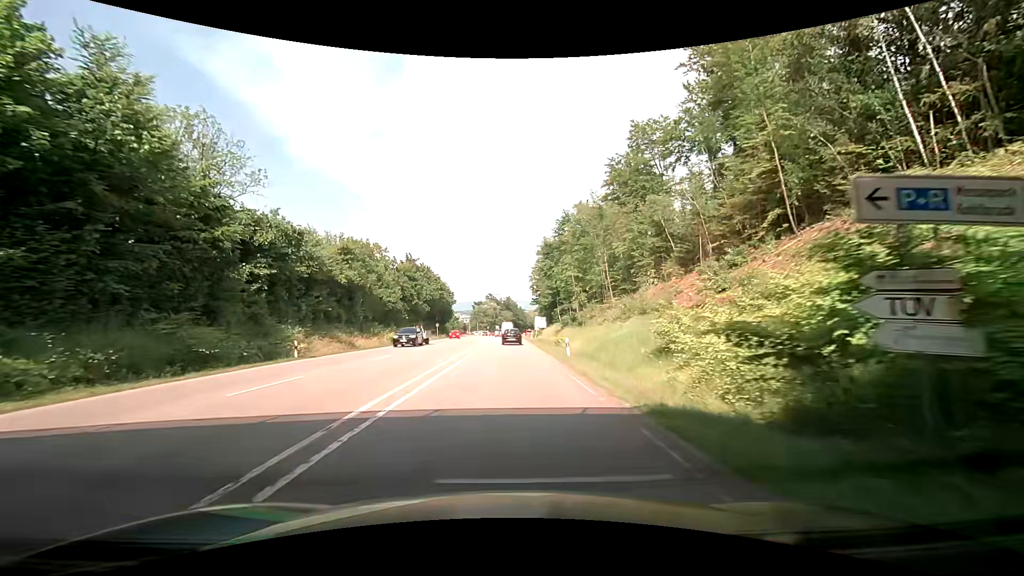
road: secondary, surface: asphalt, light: Day
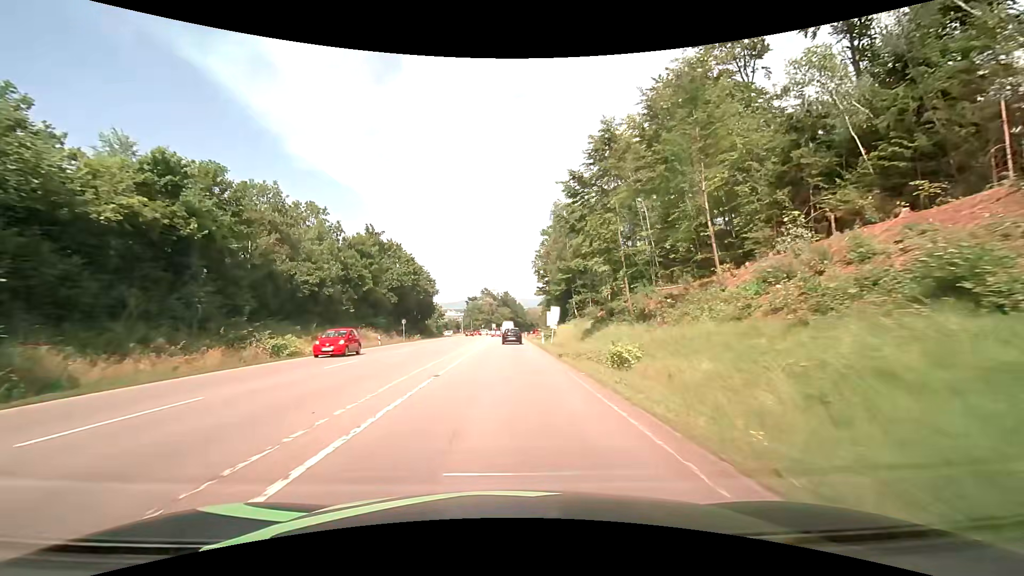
(-0.1, +27.5) m; 0°
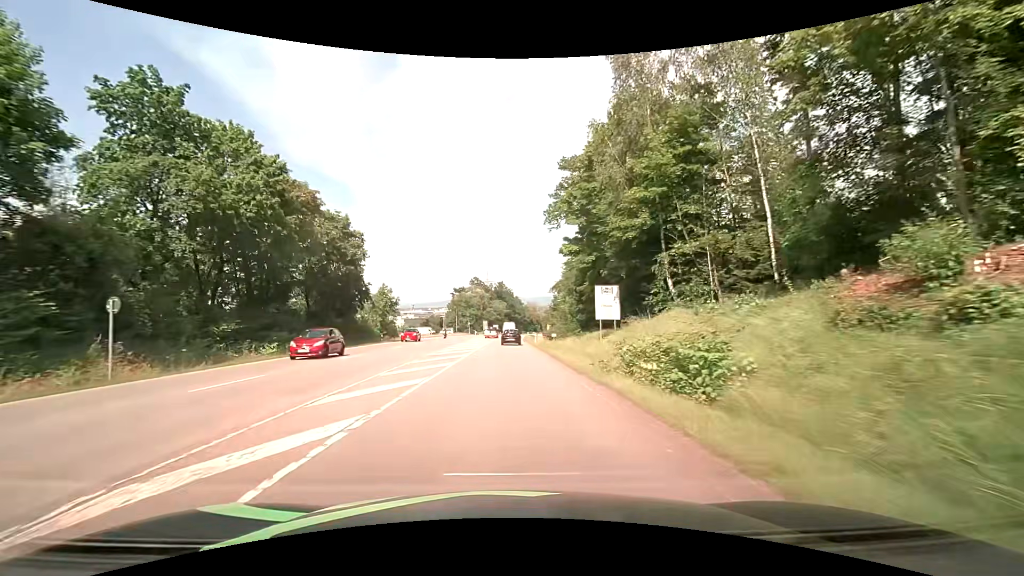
(+0.2, +45.9) m; +1°
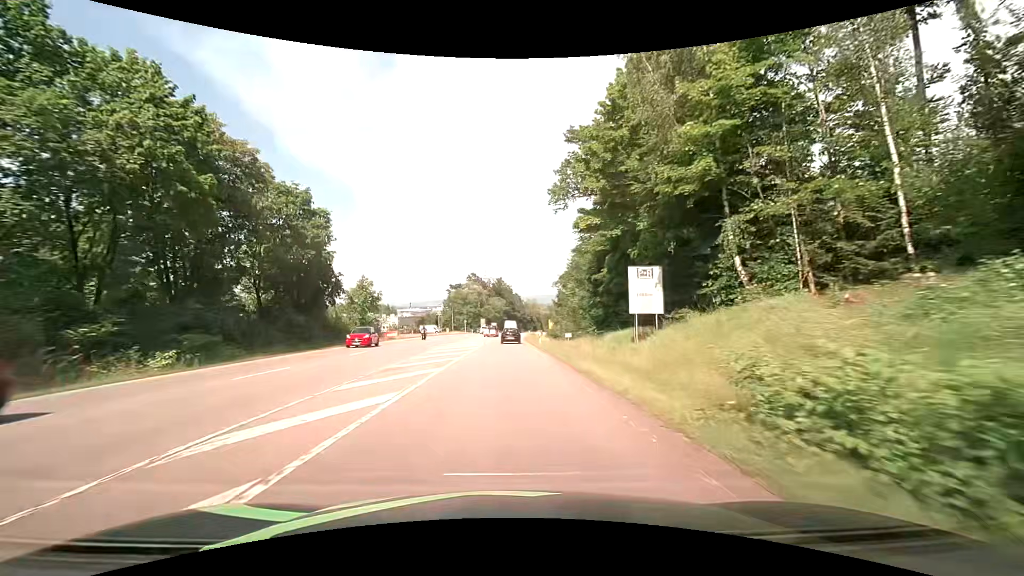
(0.0, +9.2) m; 0°
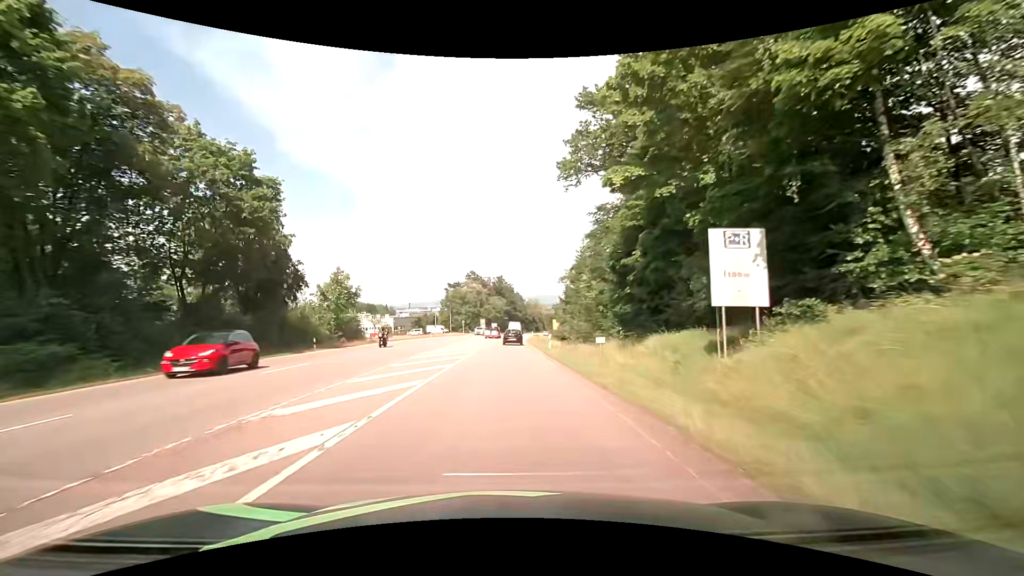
(0.0, +9.2) m; 0°
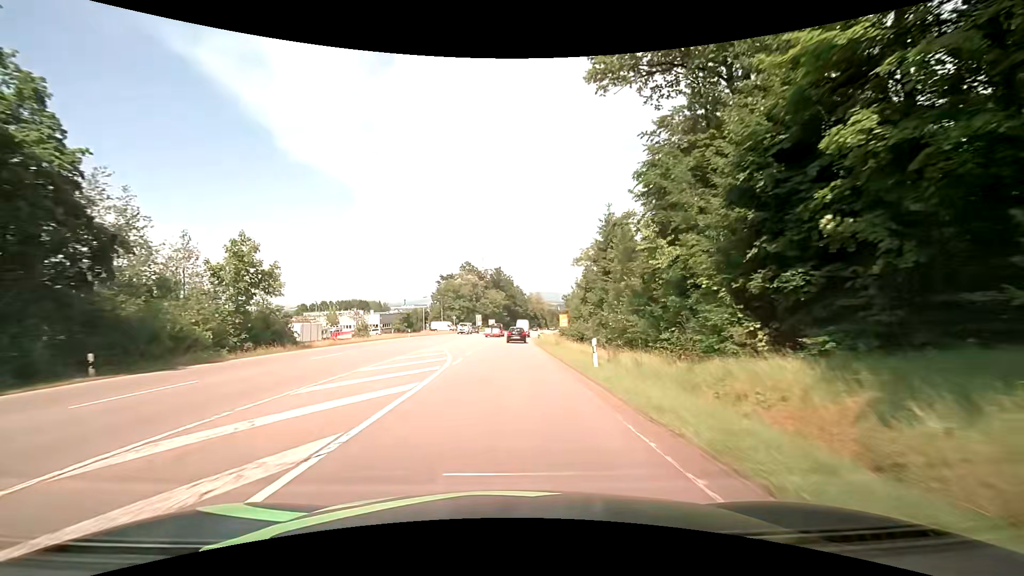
(-0.1, +18.4) m; 0°
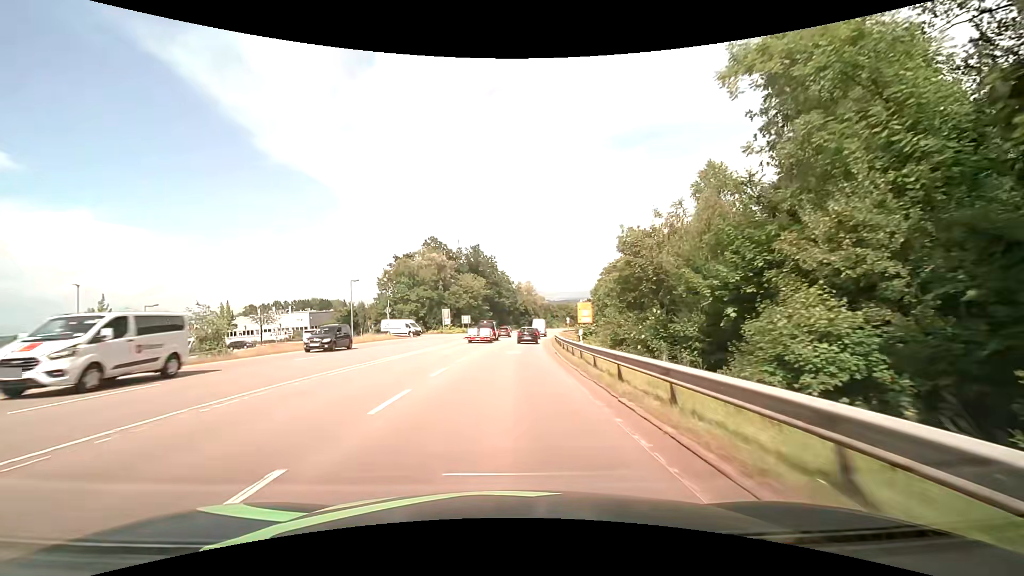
(+0.3, +45.9) m; +2°
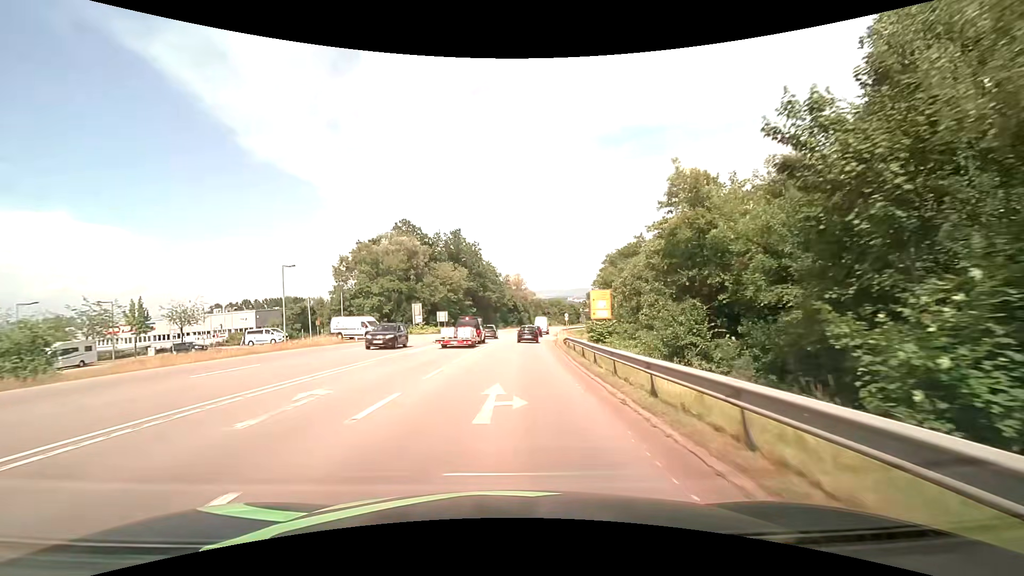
(+0.2, +18.3) m; +2°
(0, +10) (0, +20) (+1, +30) (+1, +40) (+2, +50) (+2, +60) (+3, +70) (+5, +80) (+6, +90) (+8, +100) m
